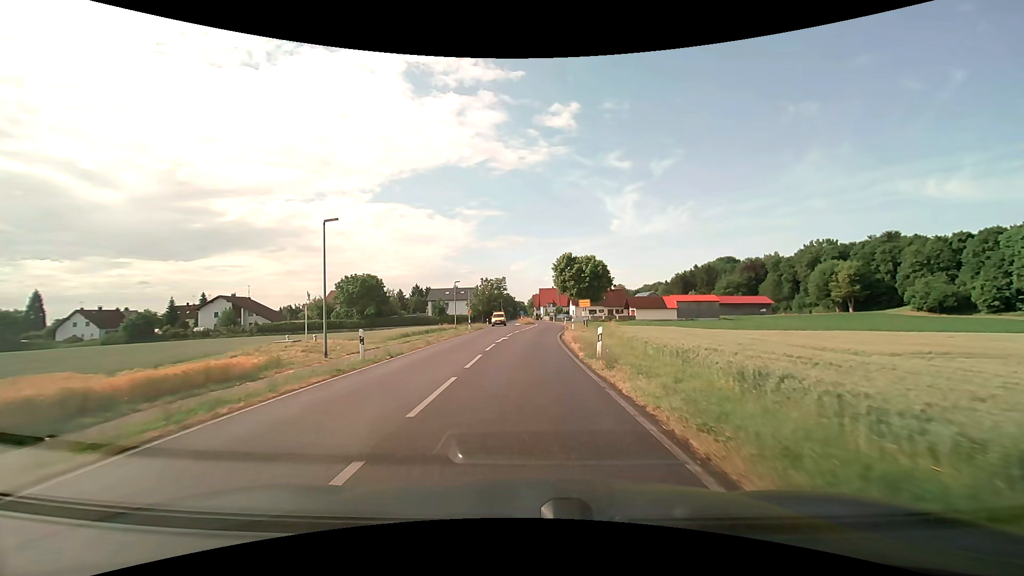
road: tertiary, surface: asphalt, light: Day
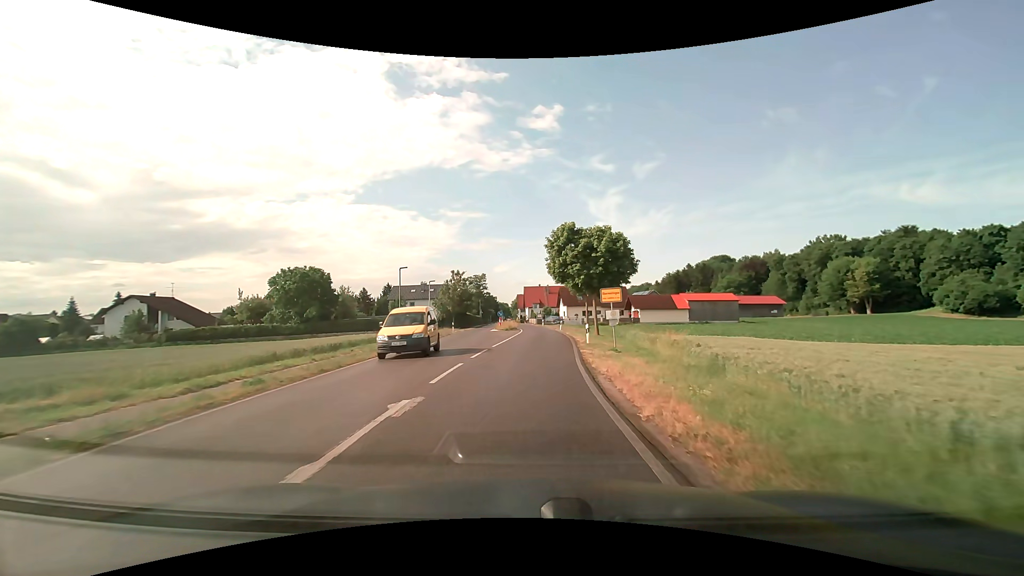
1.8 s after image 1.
(+0.1, +20.8) m; +1°
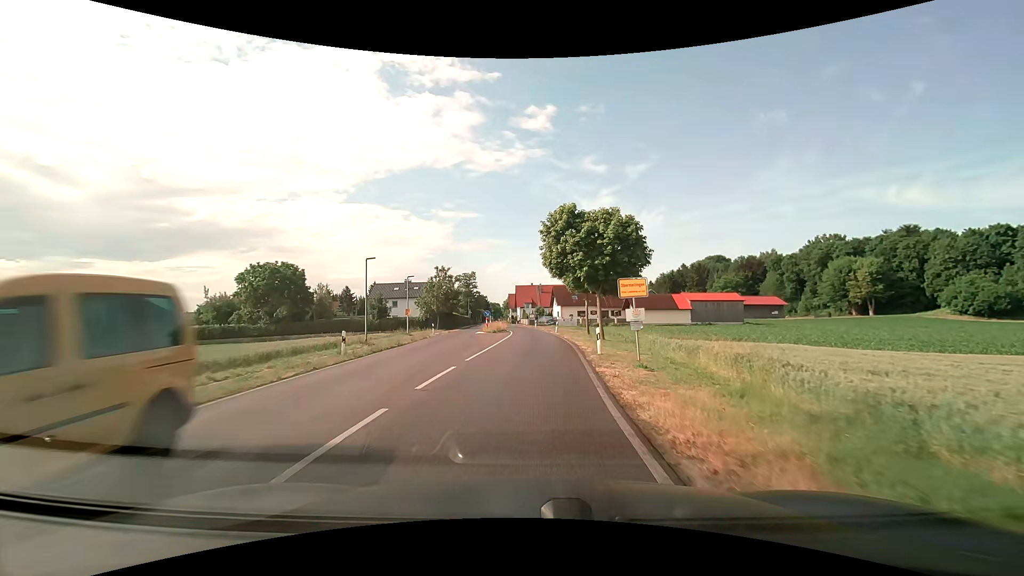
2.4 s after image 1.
(+0.1, +6.8) m; +1°
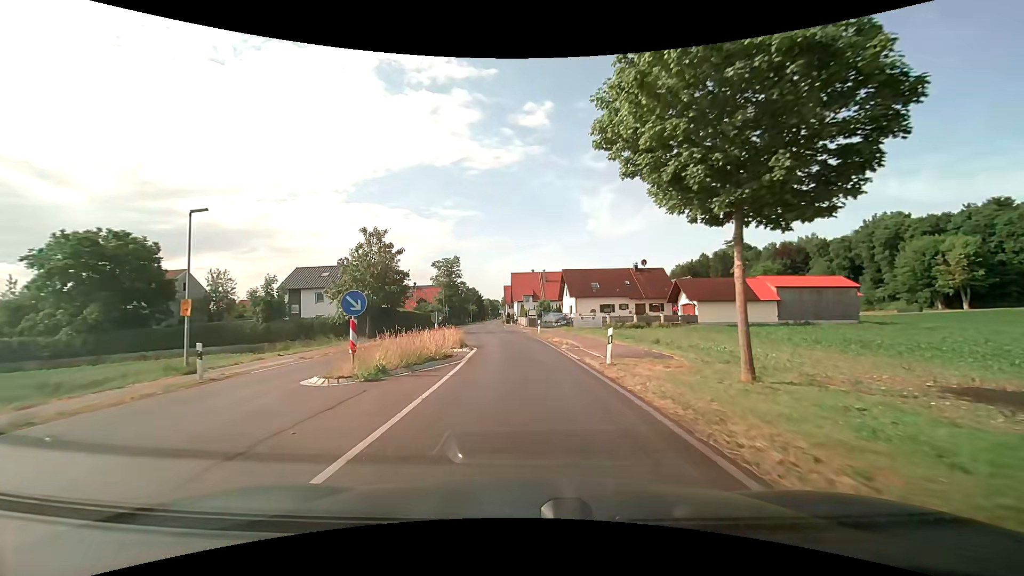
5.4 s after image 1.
(+0.4, +32.8) m; -1°
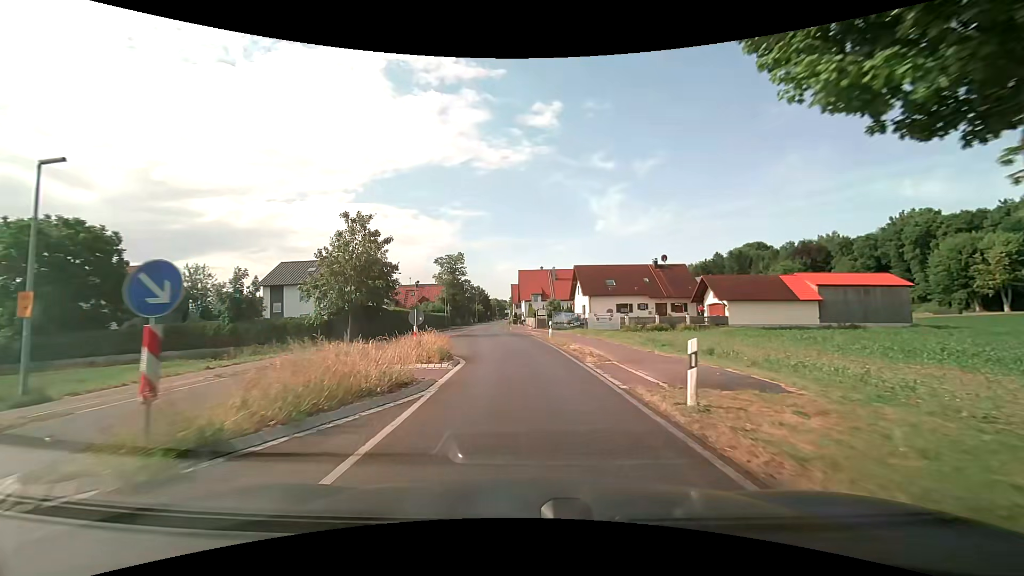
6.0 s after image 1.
(0.0, +6.5) m; 0°
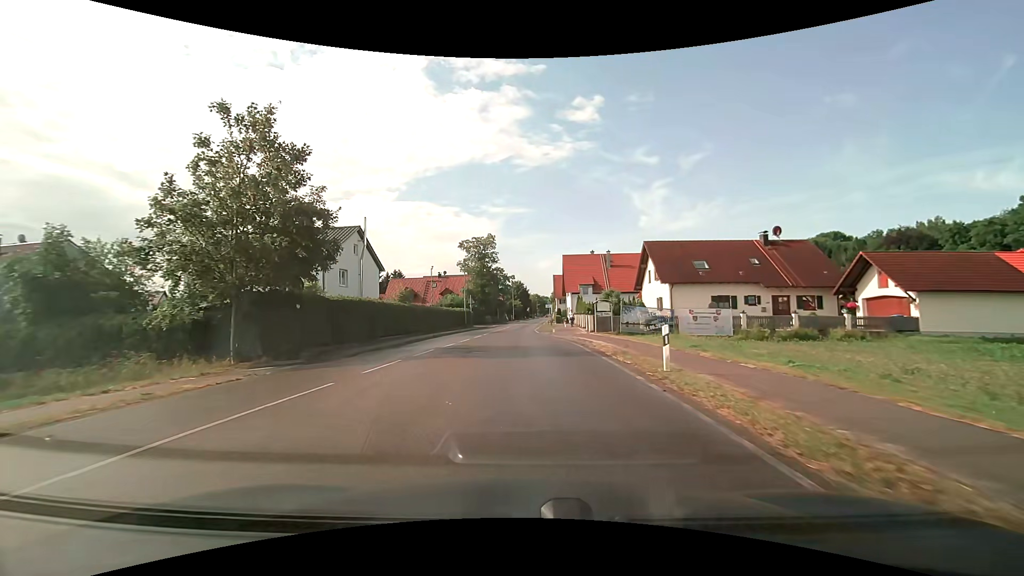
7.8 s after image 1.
(-0.7, +19.4) m; -5°
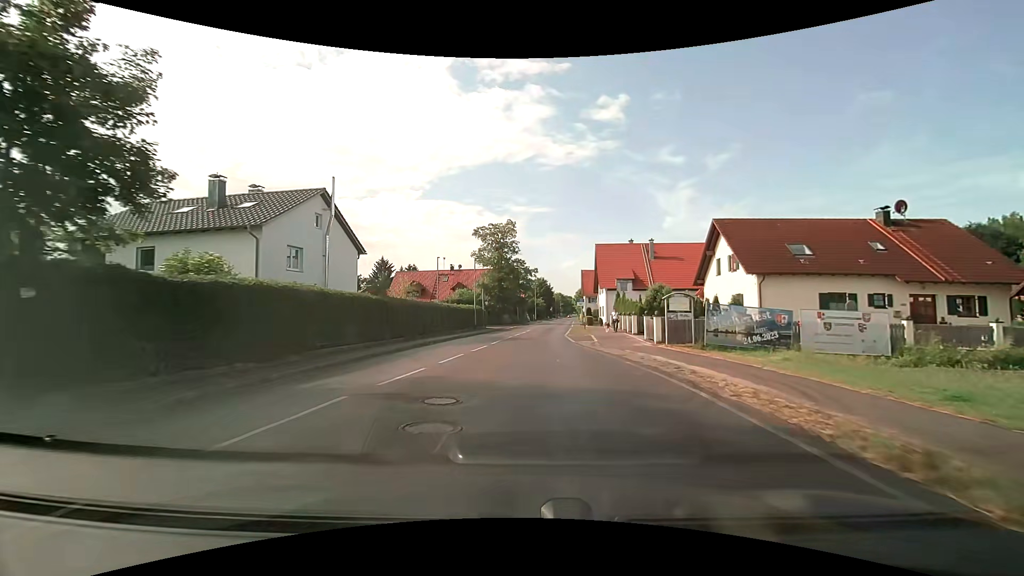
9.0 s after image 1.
(-0.3, +11.6) m; -2°
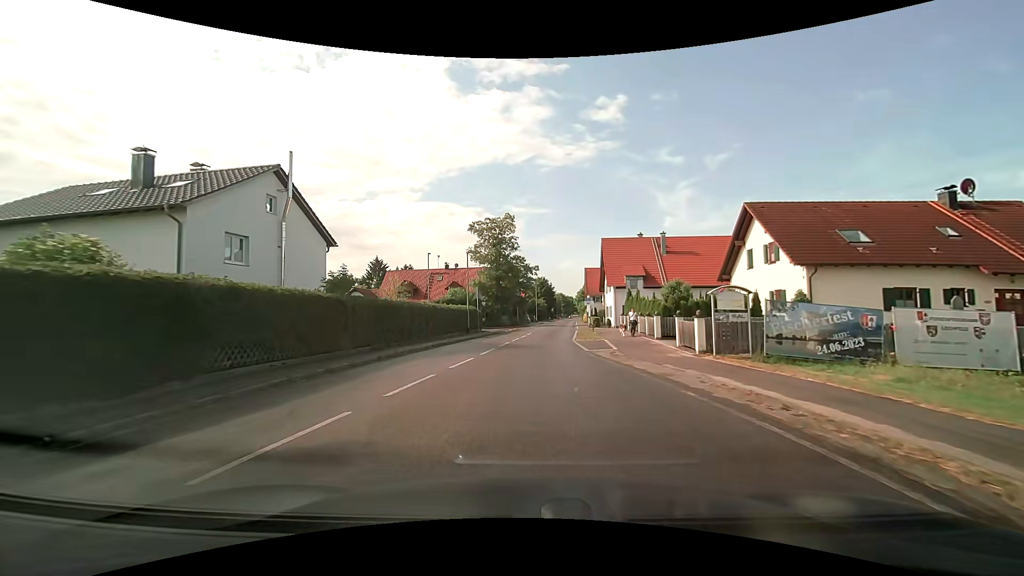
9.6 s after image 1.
(0.0, +5.2) m; 0°
(0, +10) (0, +20) (+1, +30) (+2, +40) (+3, +50) (-2, +58) (-11, +60) (-21, +60) (-31, +60) (-41, +61) m
